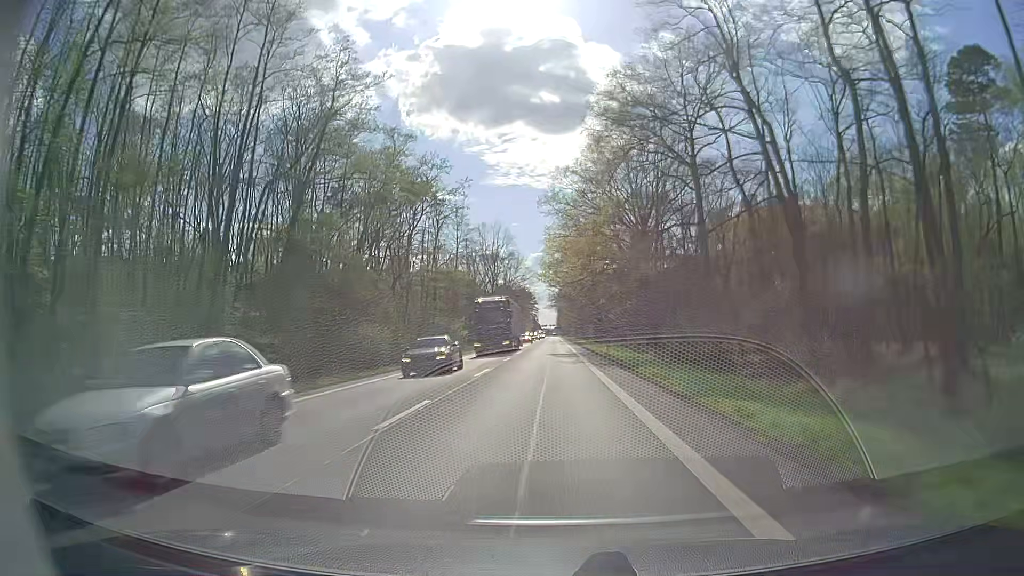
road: secondary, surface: asphalt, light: Day
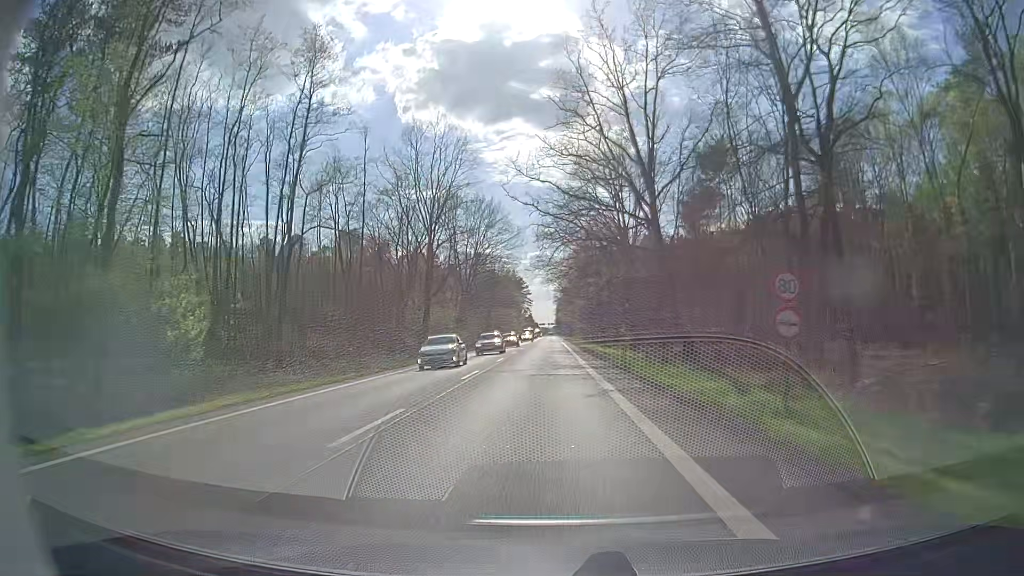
(-0.2, +62.4) m; 0°
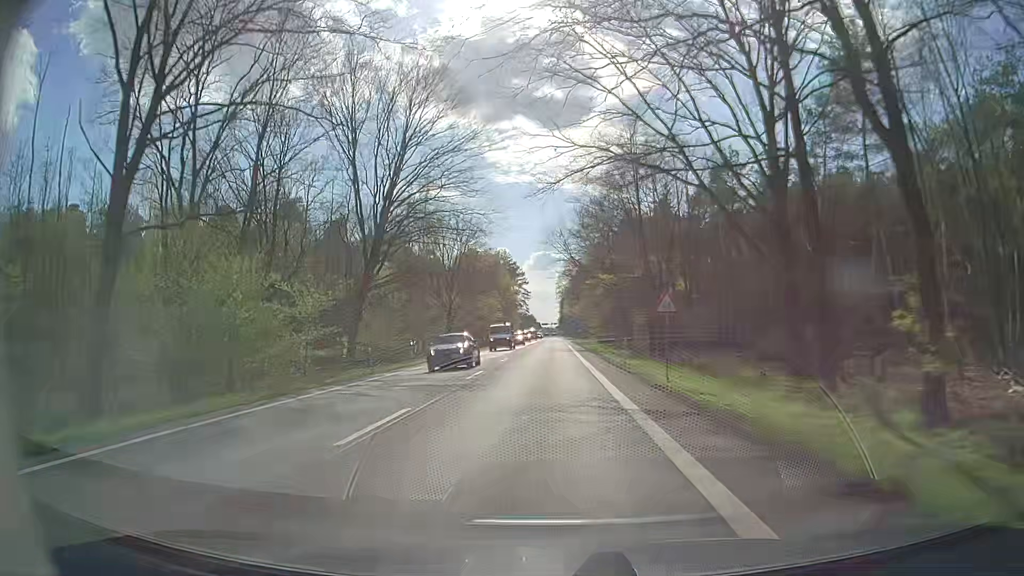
(+0.2, +48.4) m; 0°
(0, +10) (0, +20) (0, +30) (0, +40) (0, +50) (0, +60) (0, +70) (0, +80) (0, +90) (0, +100) m
